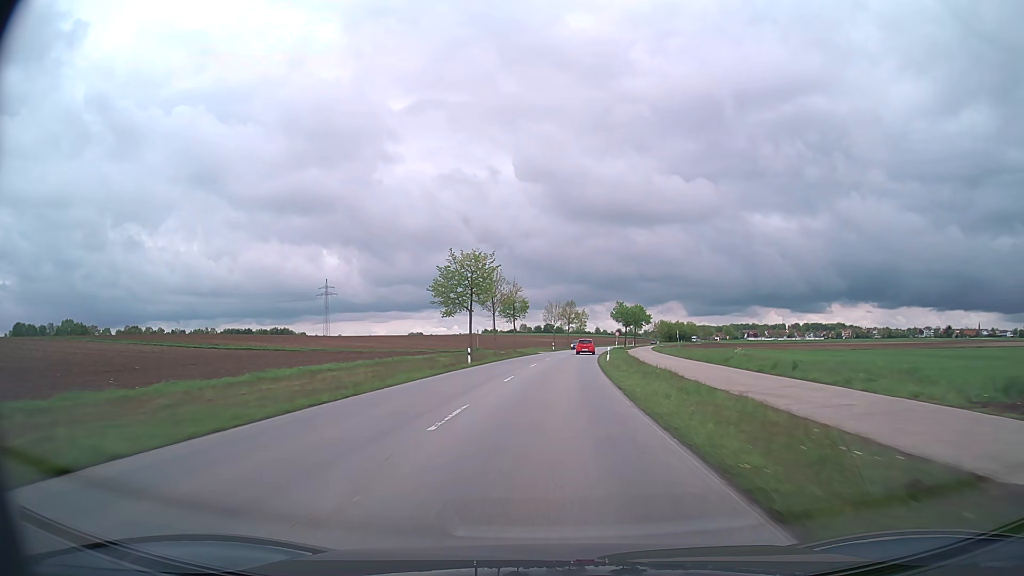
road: tertiary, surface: asphalt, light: Day
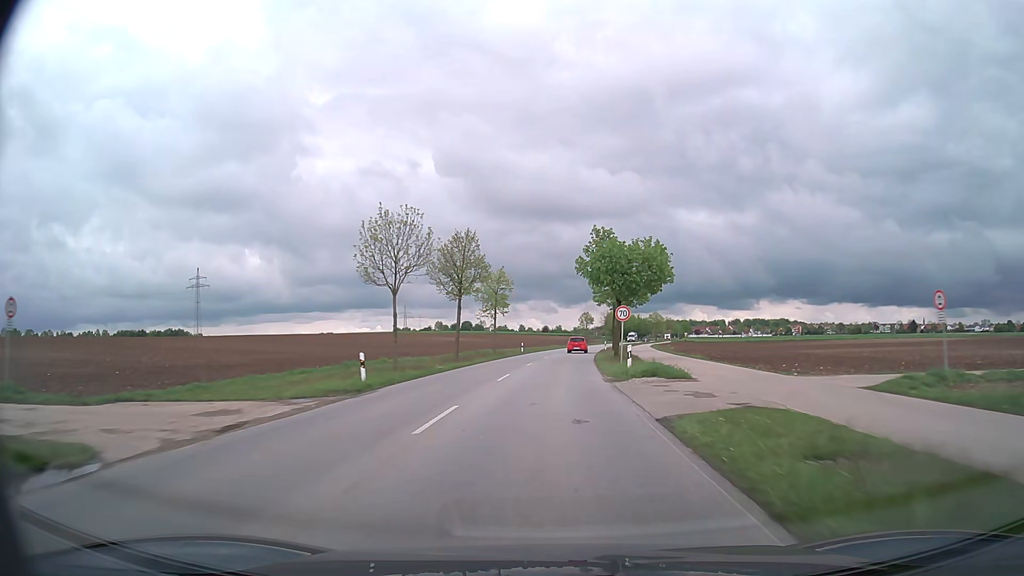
(+4.5, +72.1) m; +7°
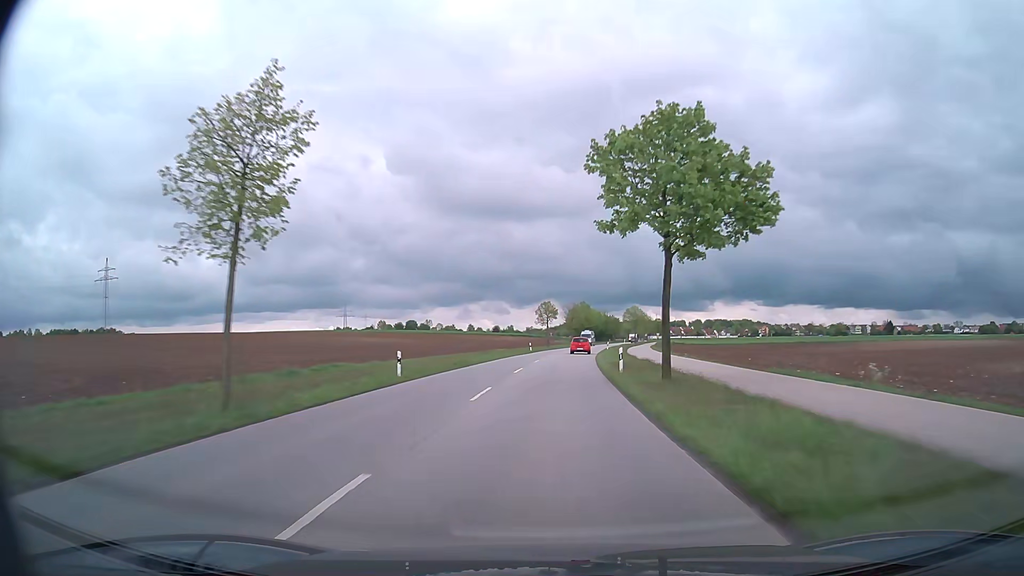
(+1.3, +42.7) m; +4°
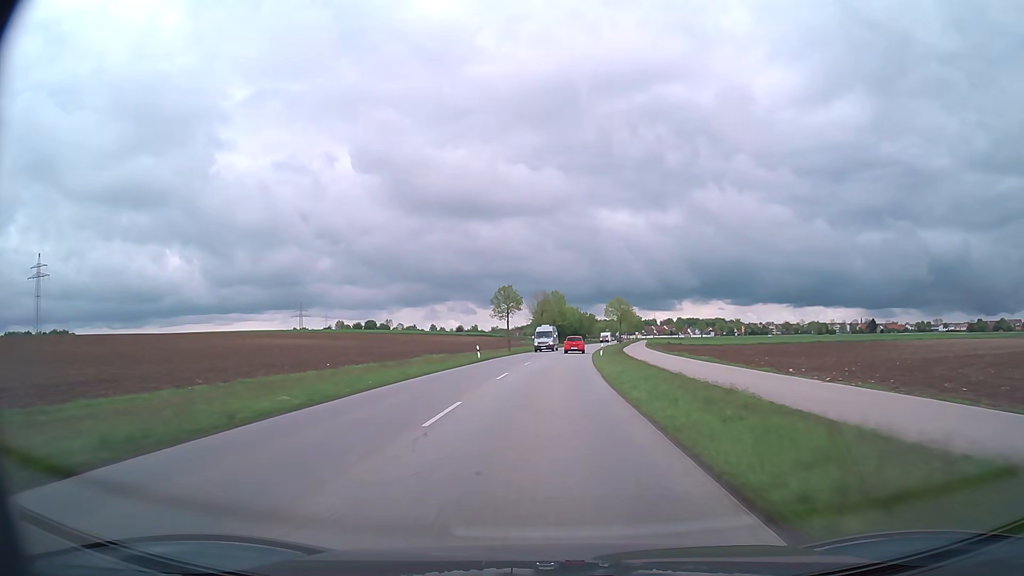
(+0.8, +28.3) m; +3°
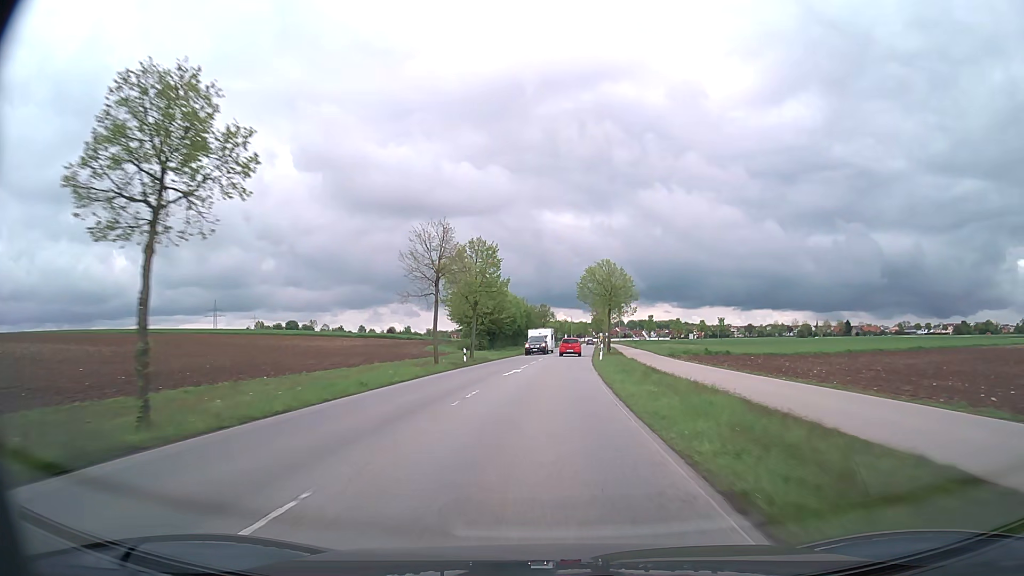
(+2.3, +56.1) m; +5°
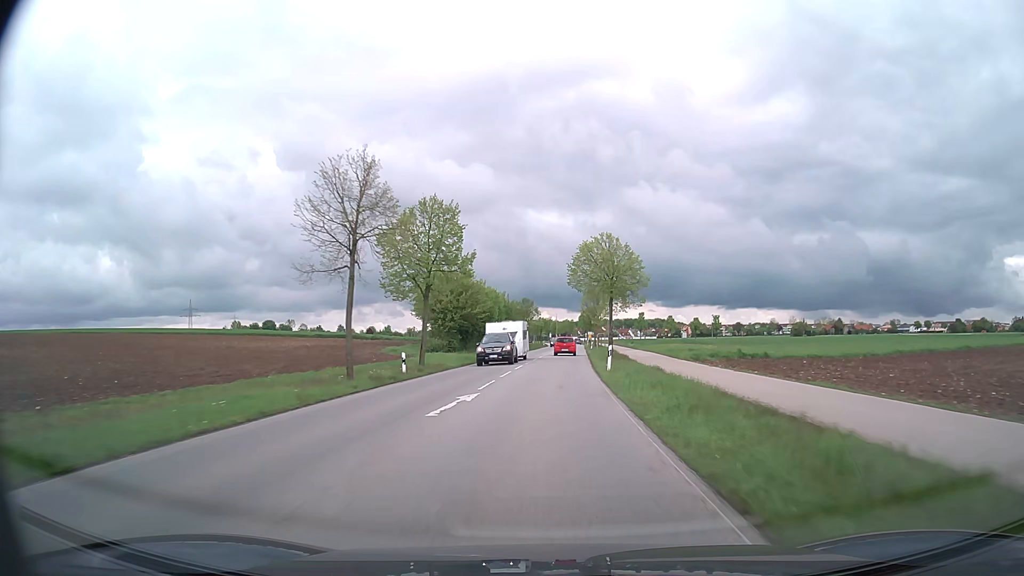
(+0.2, +14.0) m; +1°
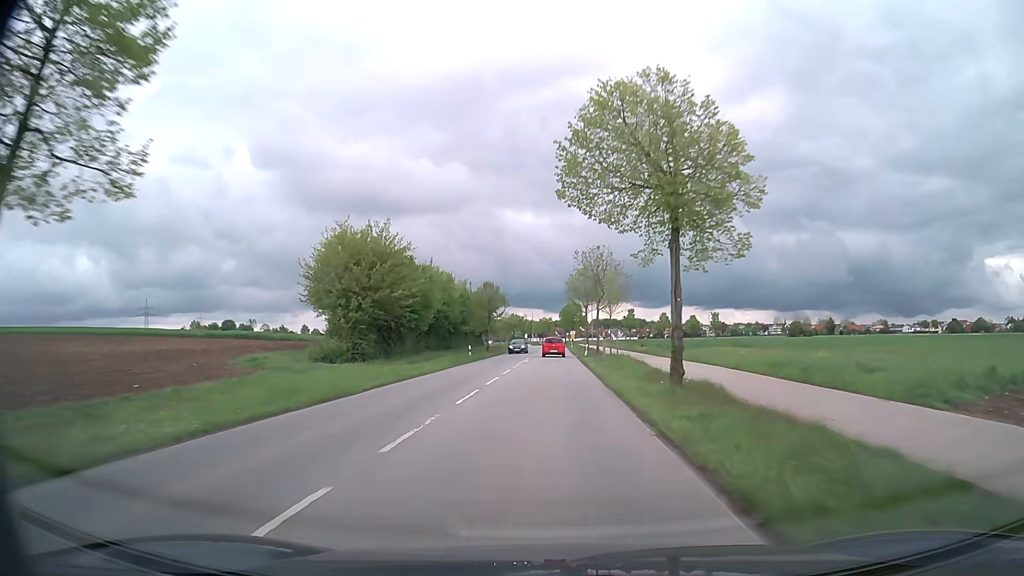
(+0.6, +27.9) m; +2°
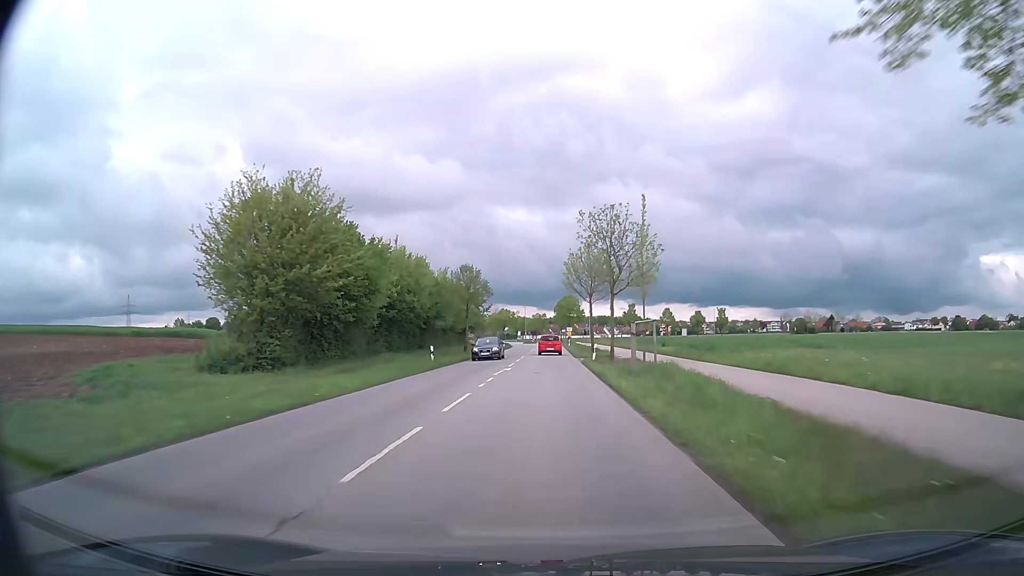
(+0.1, +13.8) m; +1°
(0, +10) (0, +20) (0, +30) (0, +40) (0, +50) (0, +60) (0, +70) (+1, +80) (+1, +90) (+1, +100) m
